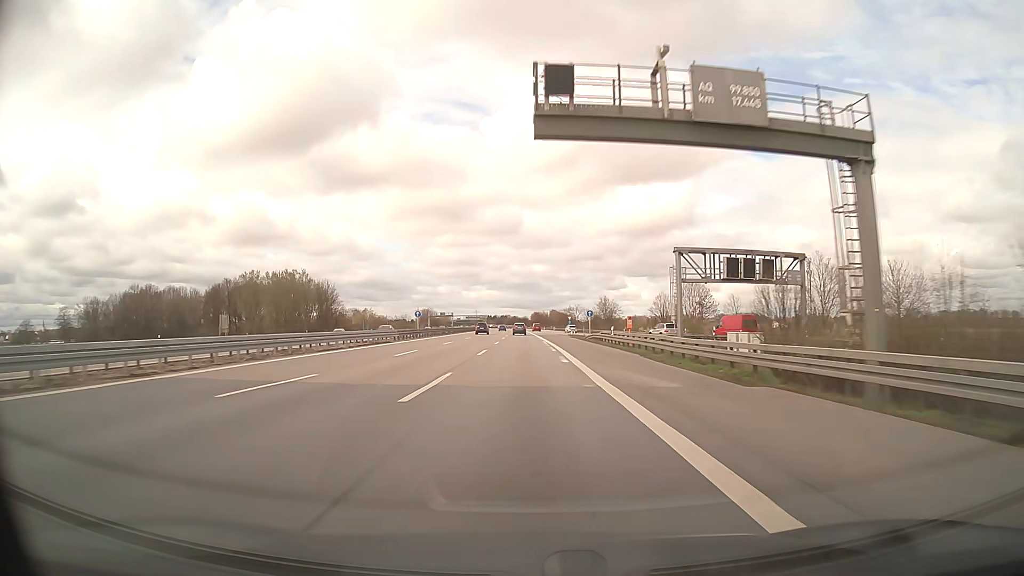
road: motorway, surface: asphalt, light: Day
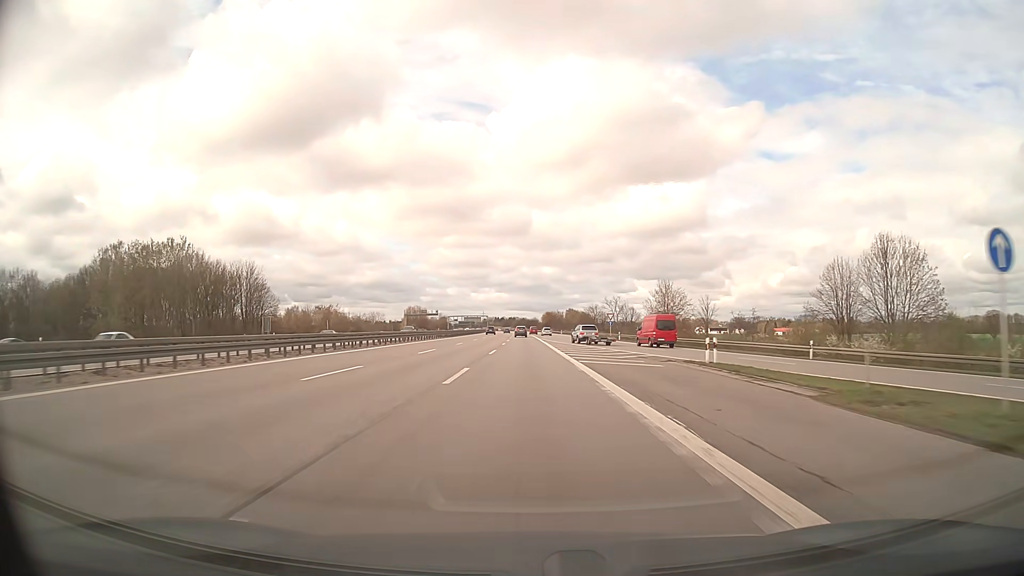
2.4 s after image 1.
(-0.4, +67.9) m; -1°
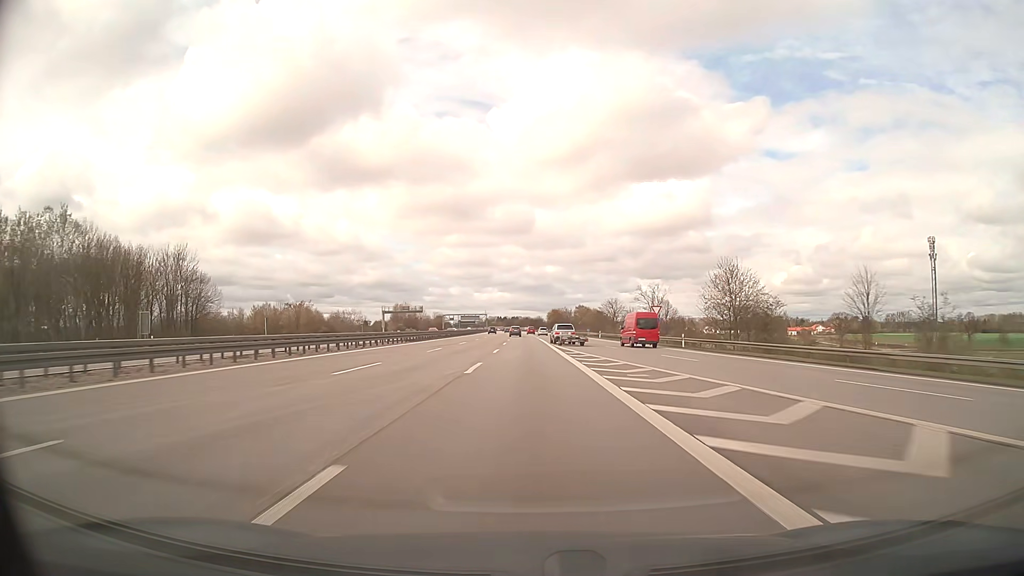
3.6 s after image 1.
(-0.1, +33.9) m; 0°
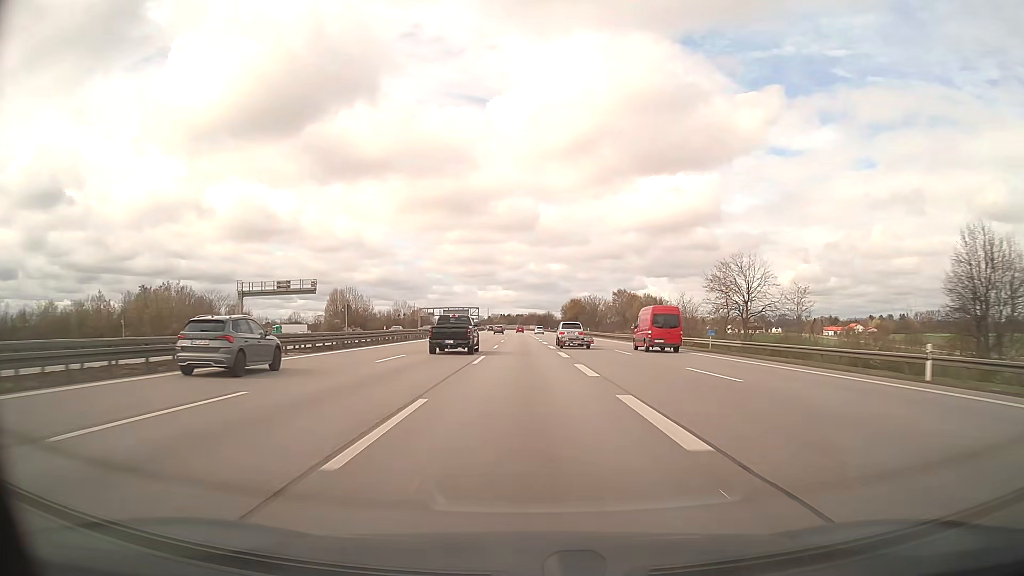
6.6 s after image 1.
(-0.3, +84.8) m; 0°
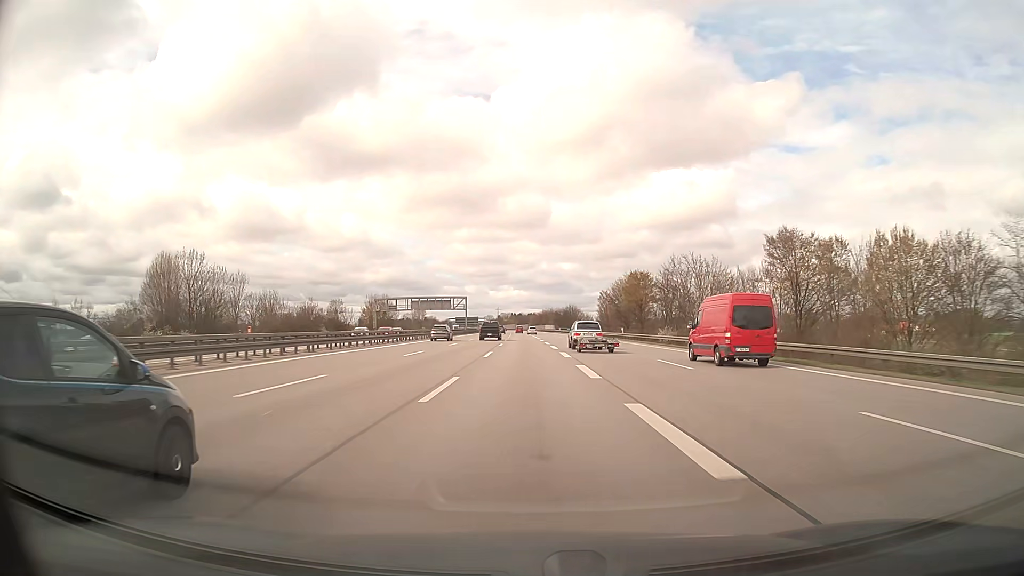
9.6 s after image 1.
(-0.7, +84.9) m; -1°
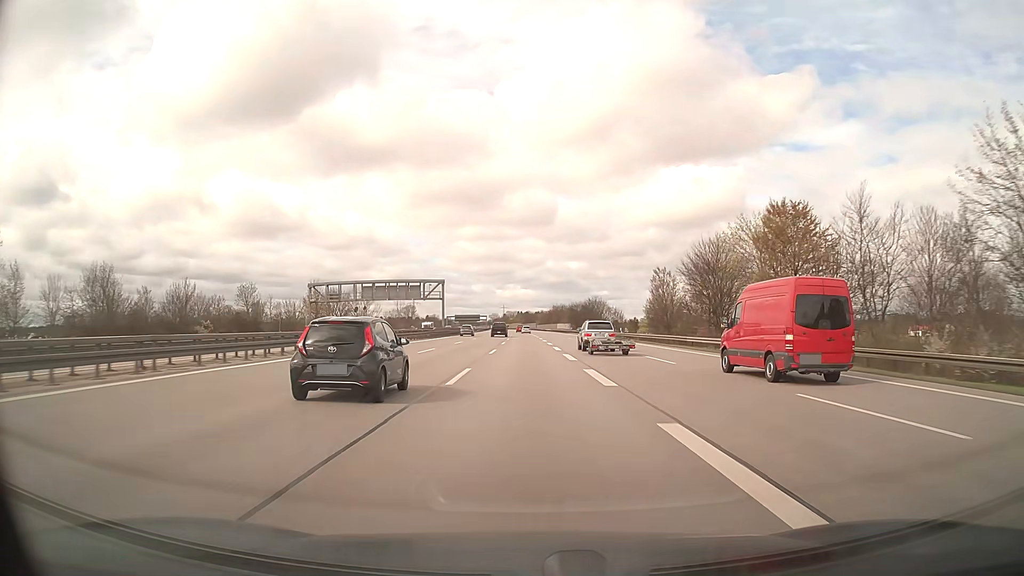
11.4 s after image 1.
(-0.3, +51.0) m; -1°
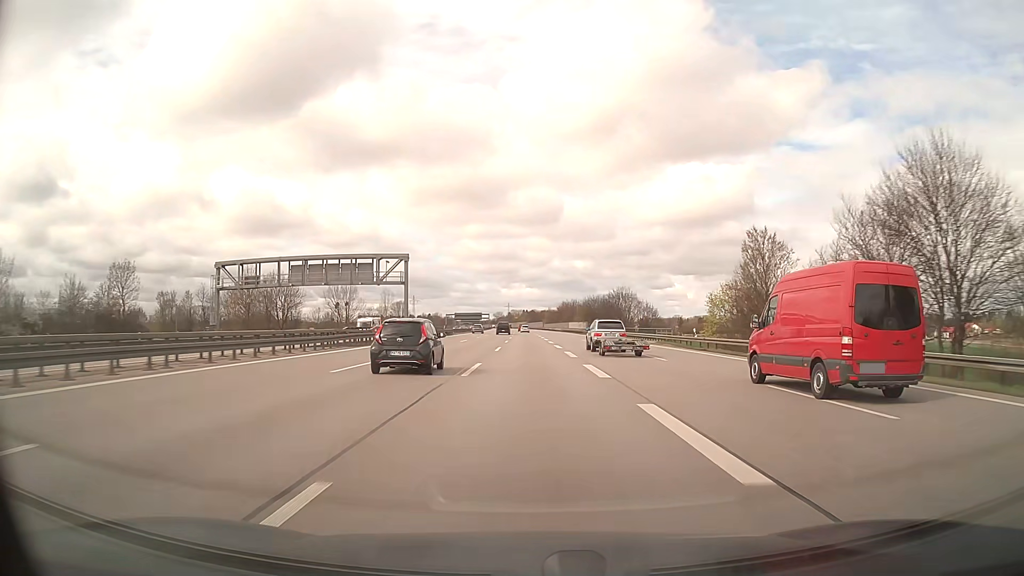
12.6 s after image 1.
(-0.2, +33.9) m; 0°
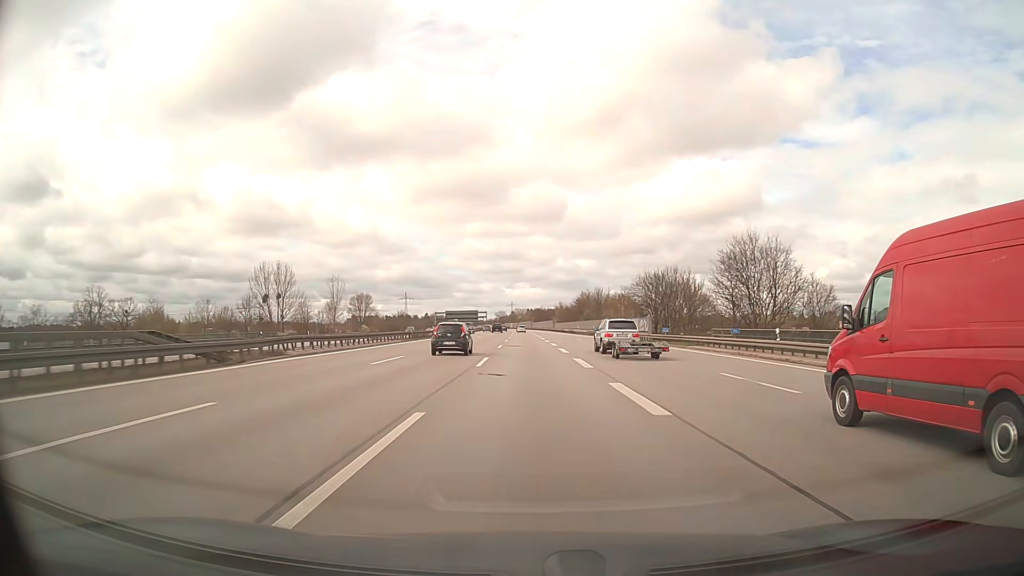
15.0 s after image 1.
(-0.4, +67.8) m; -1°
(0, +10) (0, +20) (0, +30) (0, +40) (0, +50) (0, +60) (0, +70) (-1, +80) (-1, +90) (-1, +100) m
